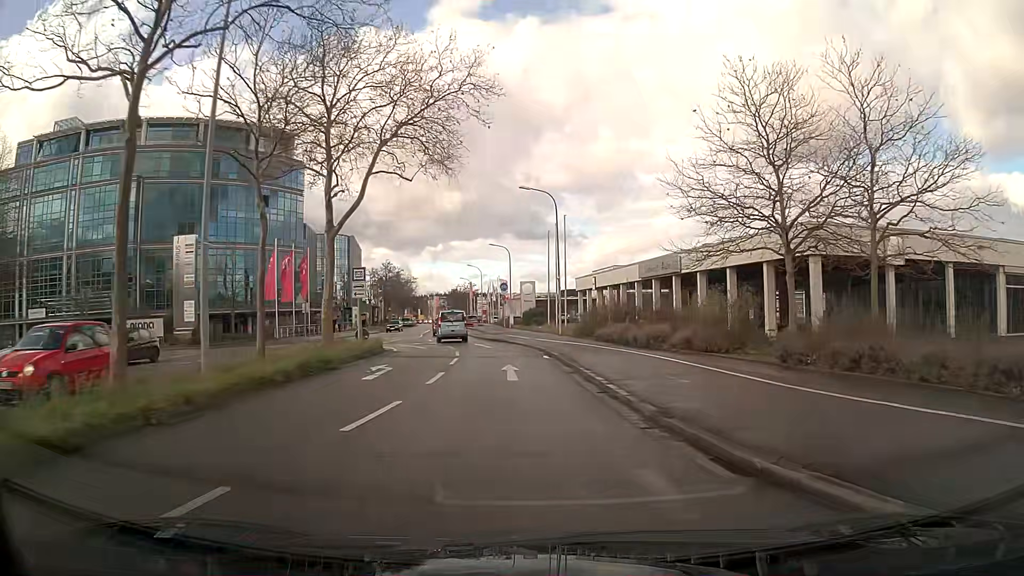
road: tertiary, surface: asphalt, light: Day
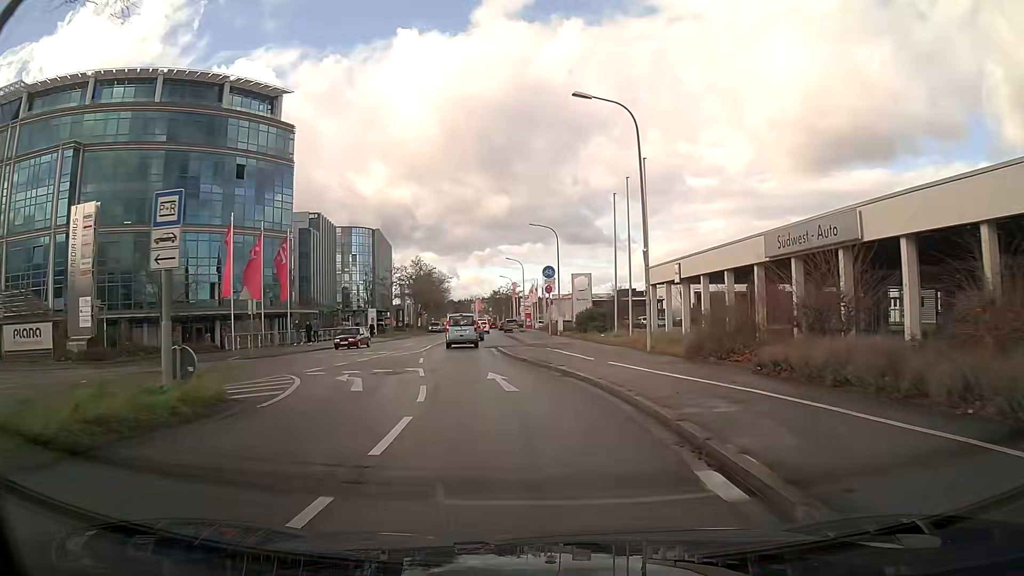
(-0.6, +18.2) m; -5°
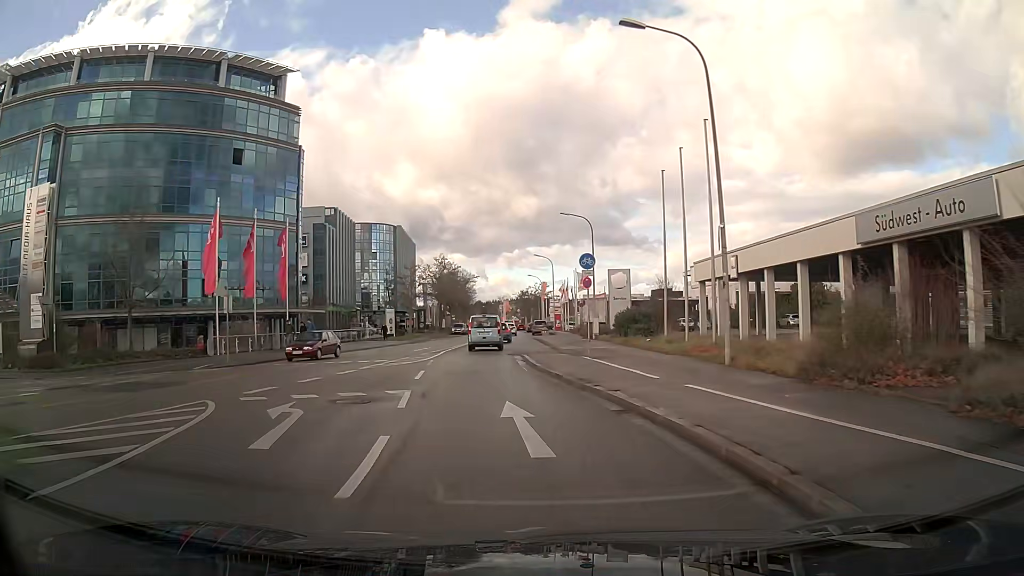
(-0.1, +6.4) m; -3°
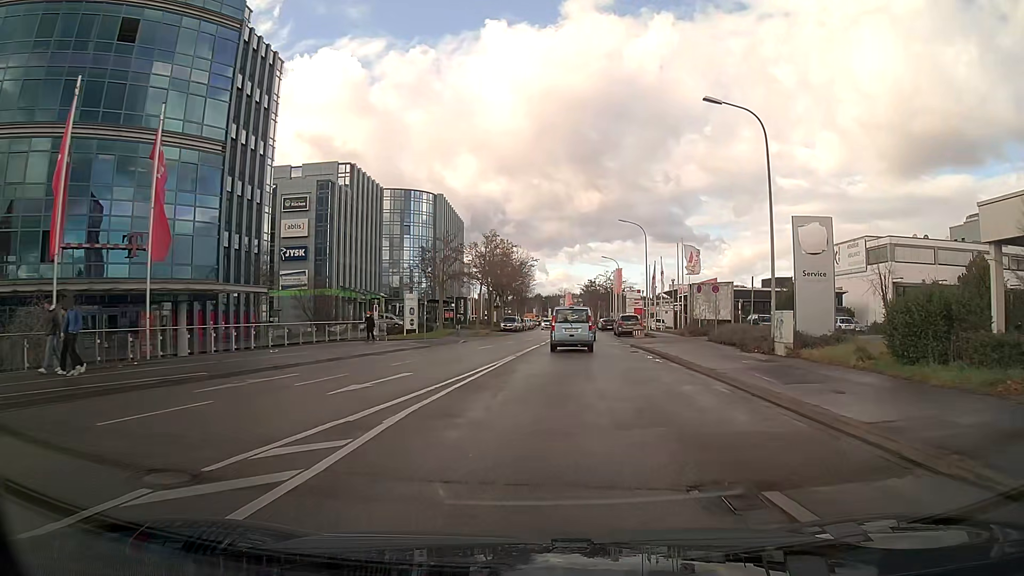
(-1.3, +25.0) m; -3°
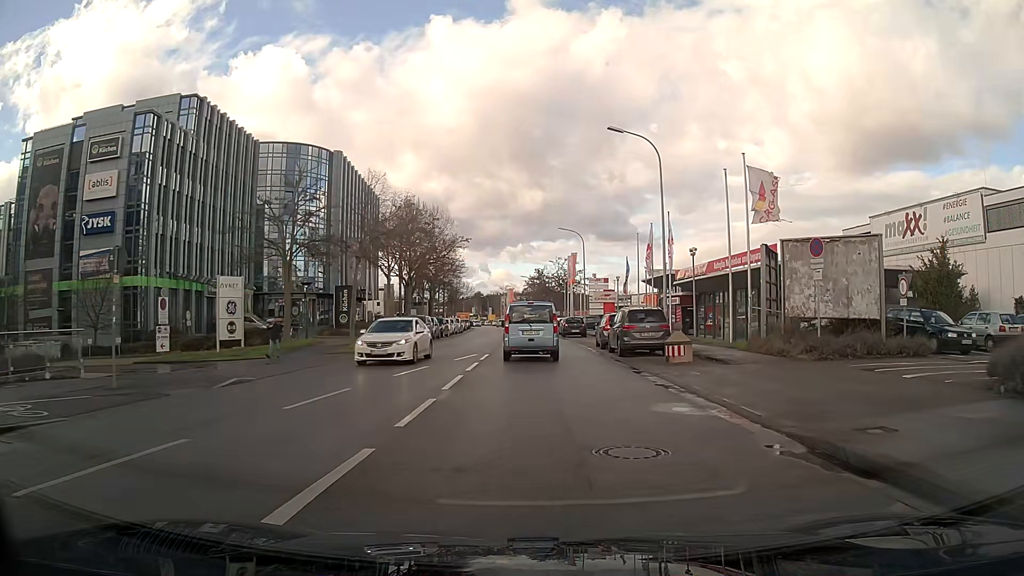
(+1.3, +27.0) m; +4°
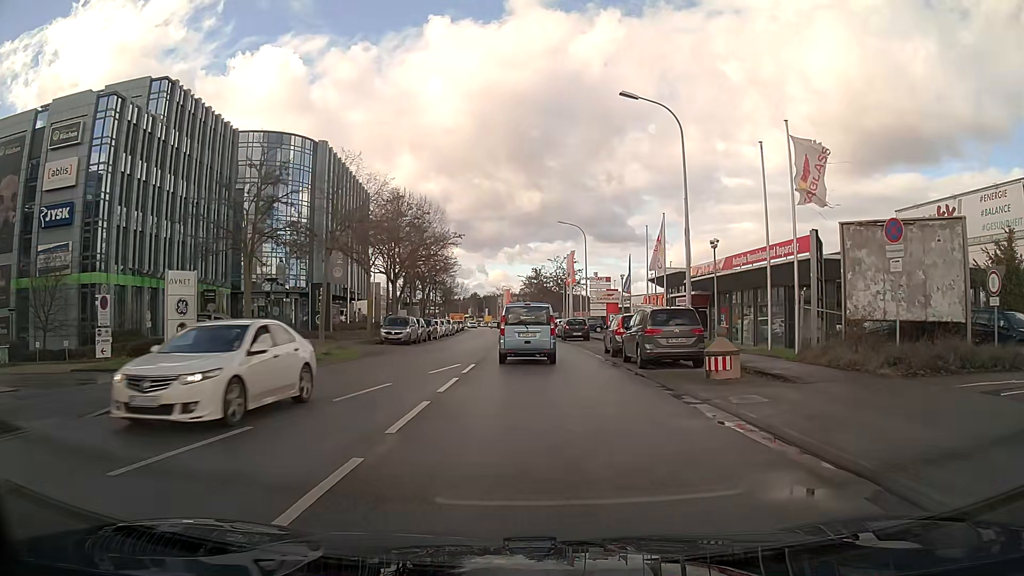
(0.0, +4.8) m; 0°
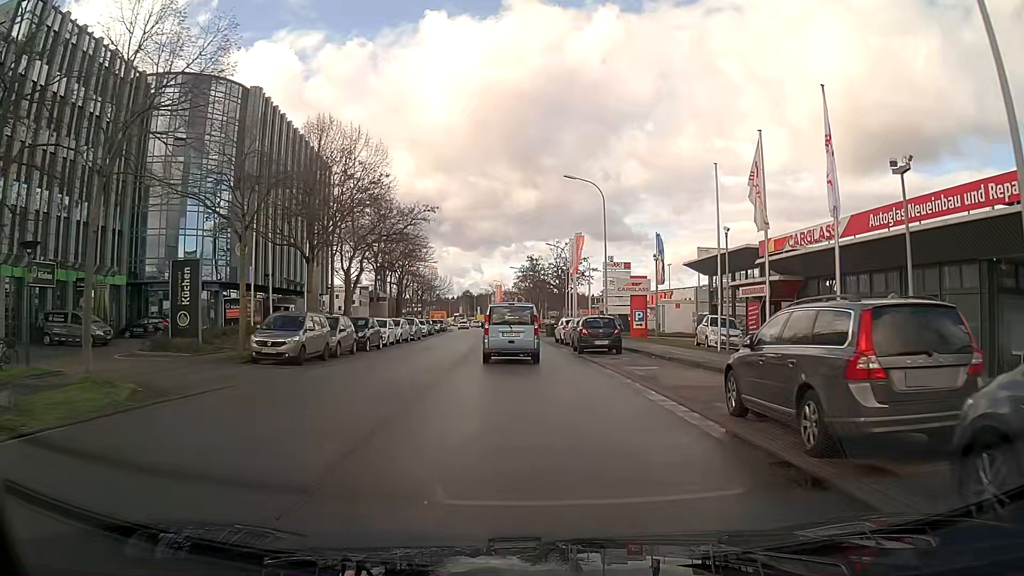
(+0.1, +17.4) m; 0°
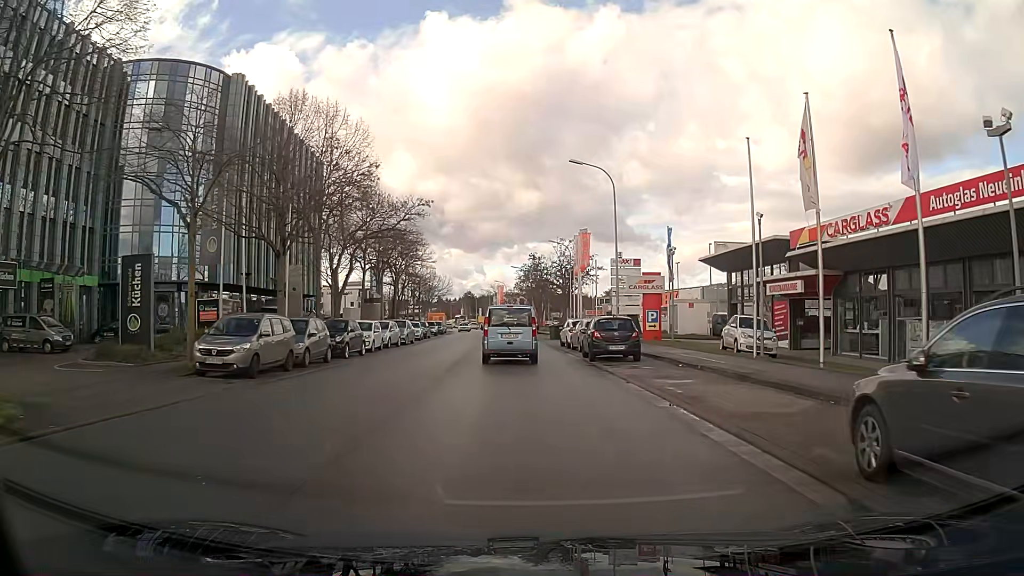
(0.0, +3.9) m; 0°
(0, +10) (0, +20) (-1, +30) (-1, +40) (-2, +50) (-2, +60) (-3, +70) (-4, +80) (-5, +90) (-6, +100) m
